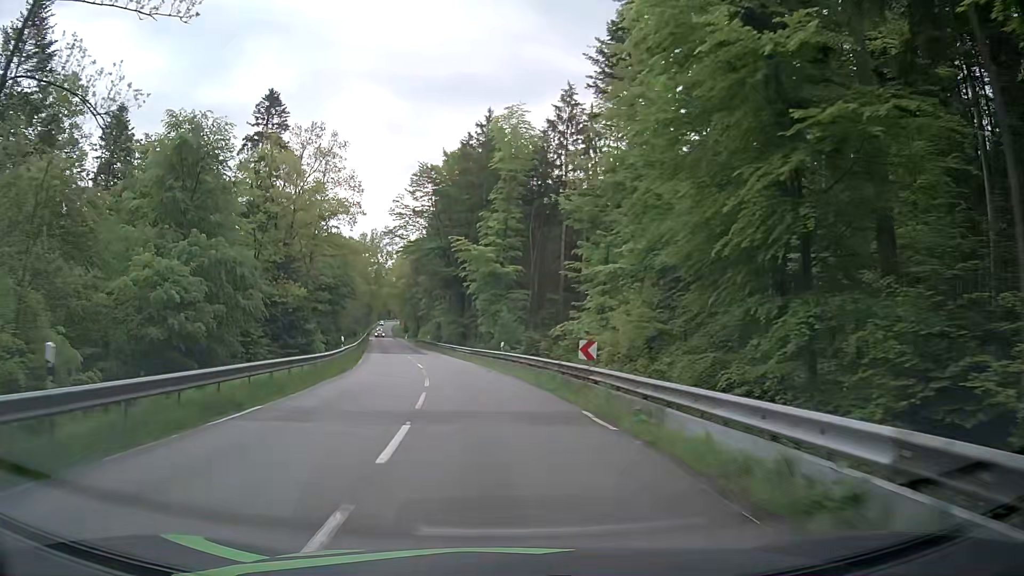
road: secondary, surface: asphalt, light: Day
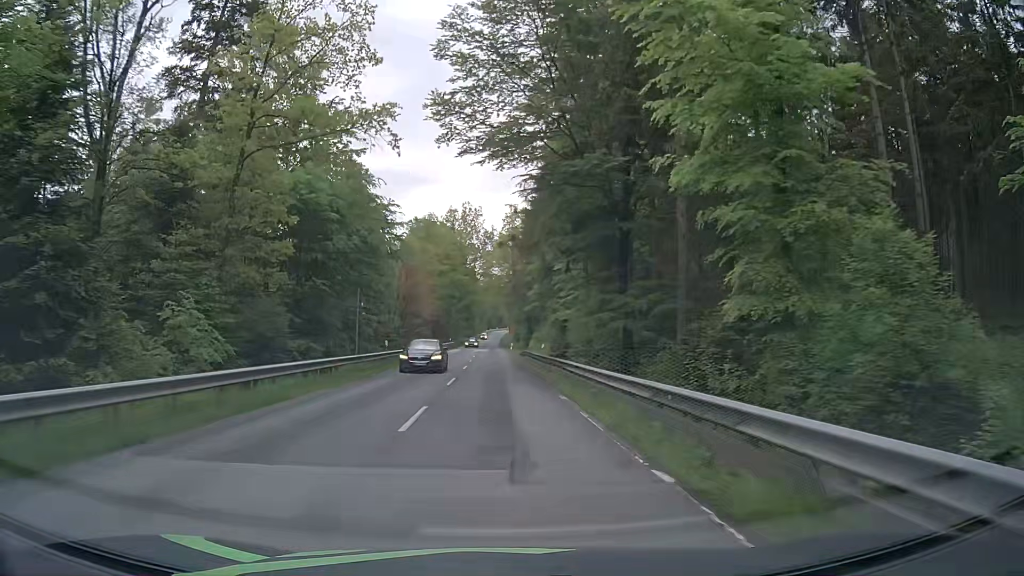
(-5.1, +45.1) m; -10°
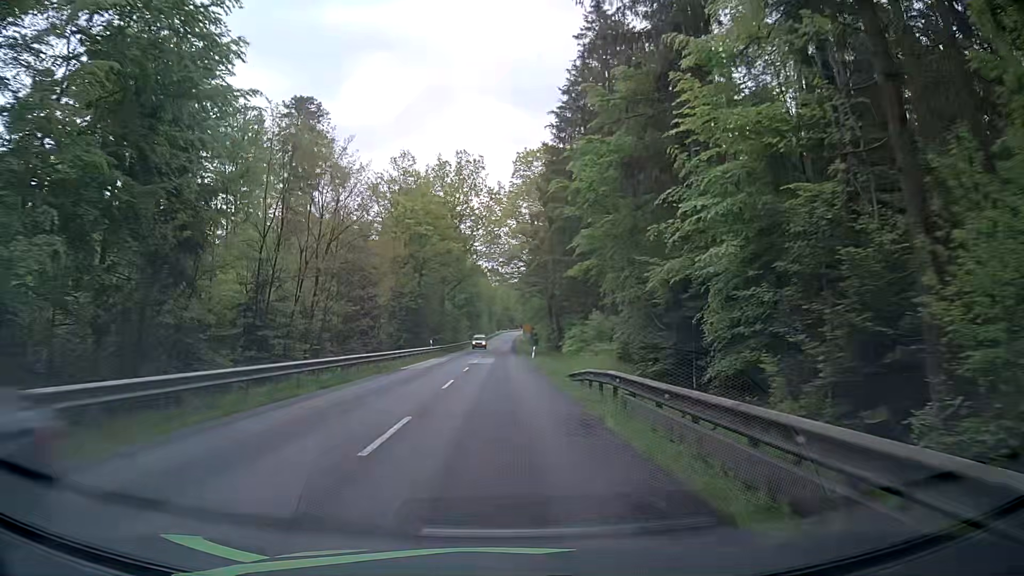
(-0.7, +36.4) m; -2°
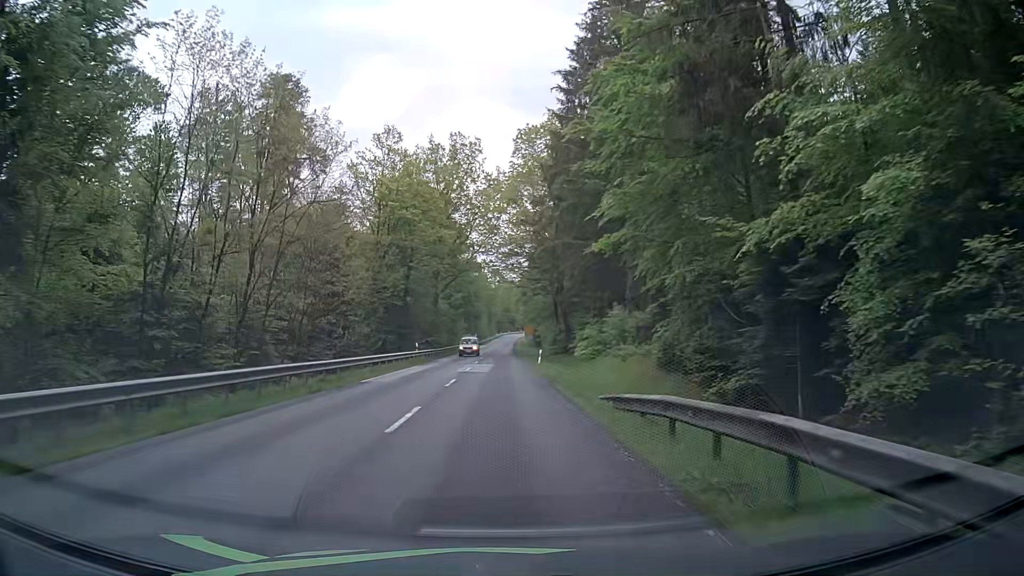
(+0.1, +9.1) m; +1°
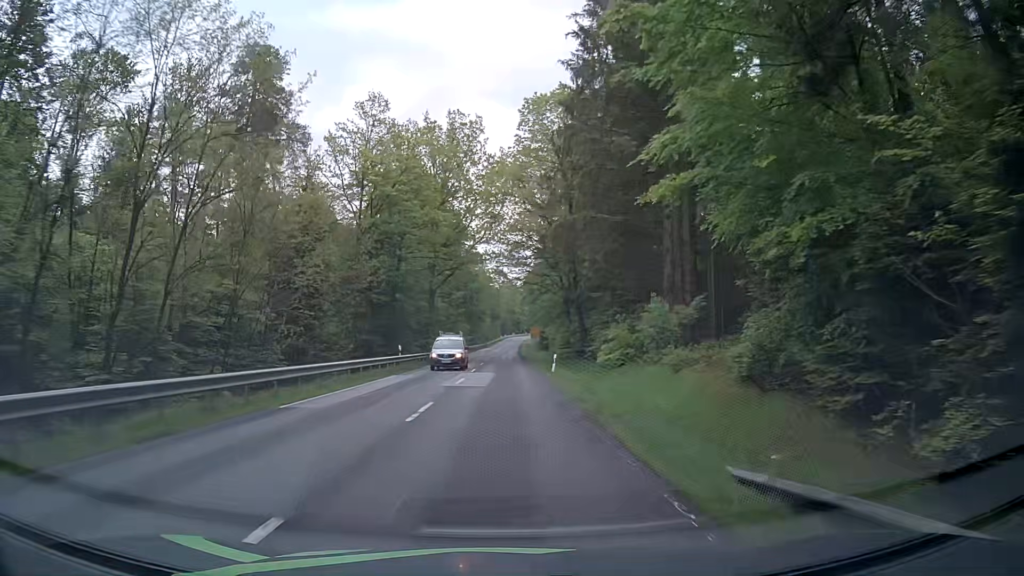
(-0.2, +9.1) m; -1°
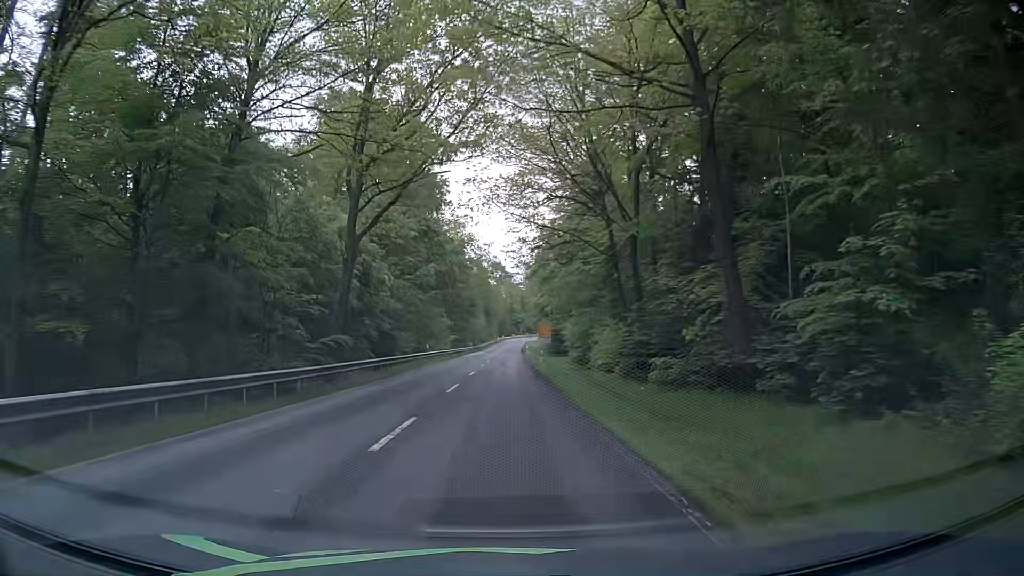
(+0.1, +36.4) m; 0°
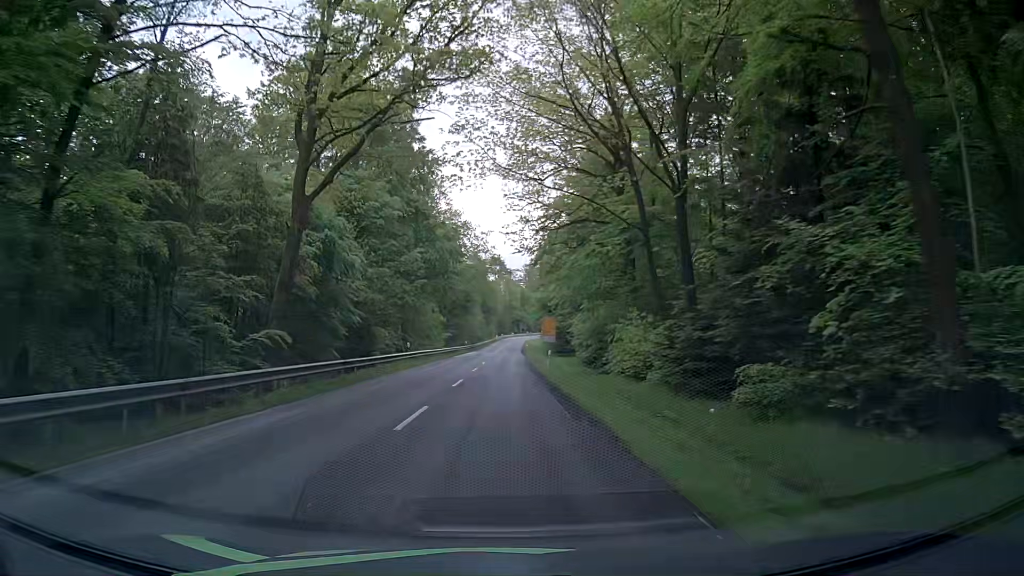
(0.0, +9.1) m; +1°
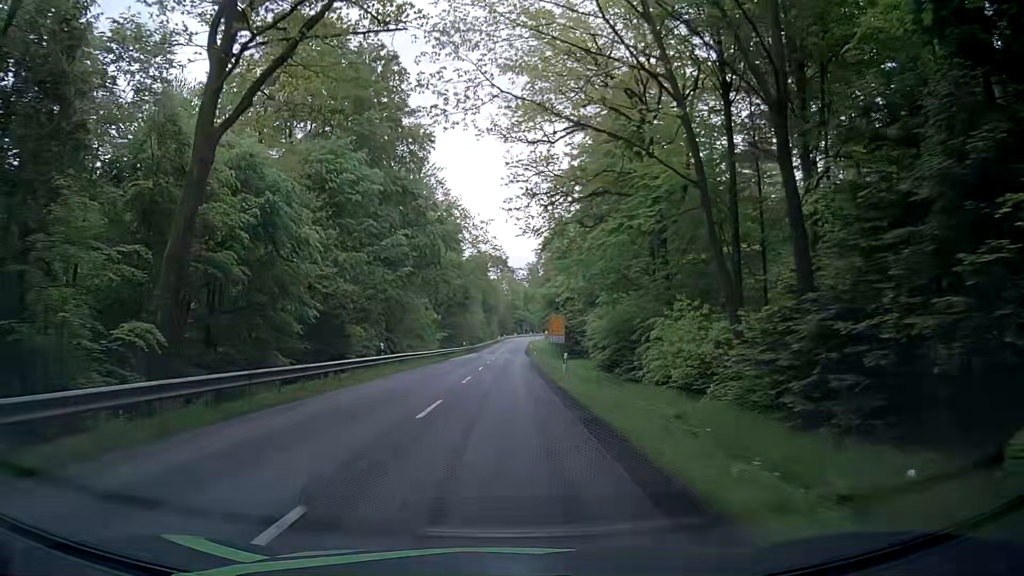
(-0.1, +9.1) m; -1°
(0, +10) (0, +20) (0, +30) (0, +40) (+1, +50) (+1, +60) (+1, +70) (+1, +80) (+2, +90) (+2, +100) m
